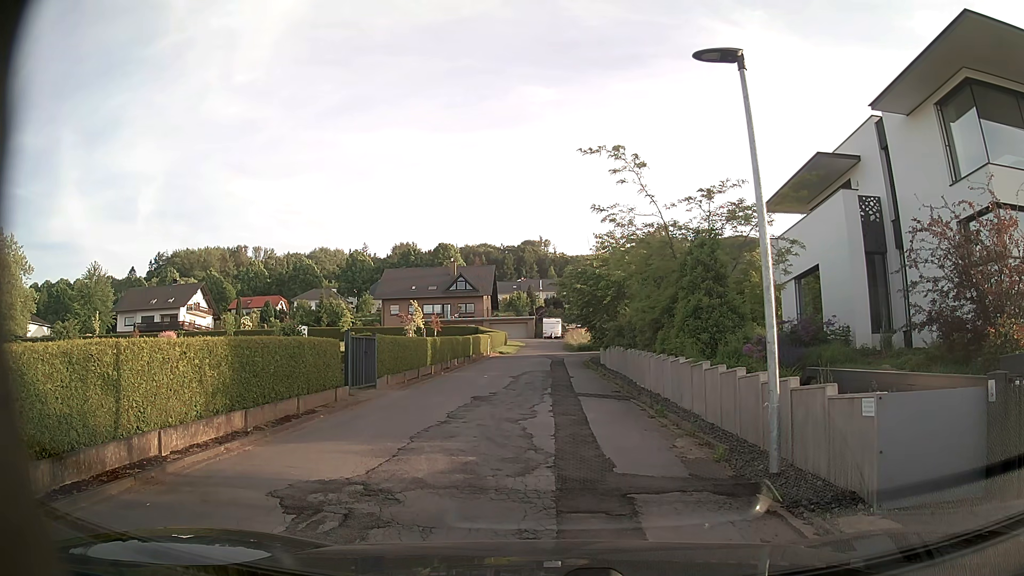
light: Day
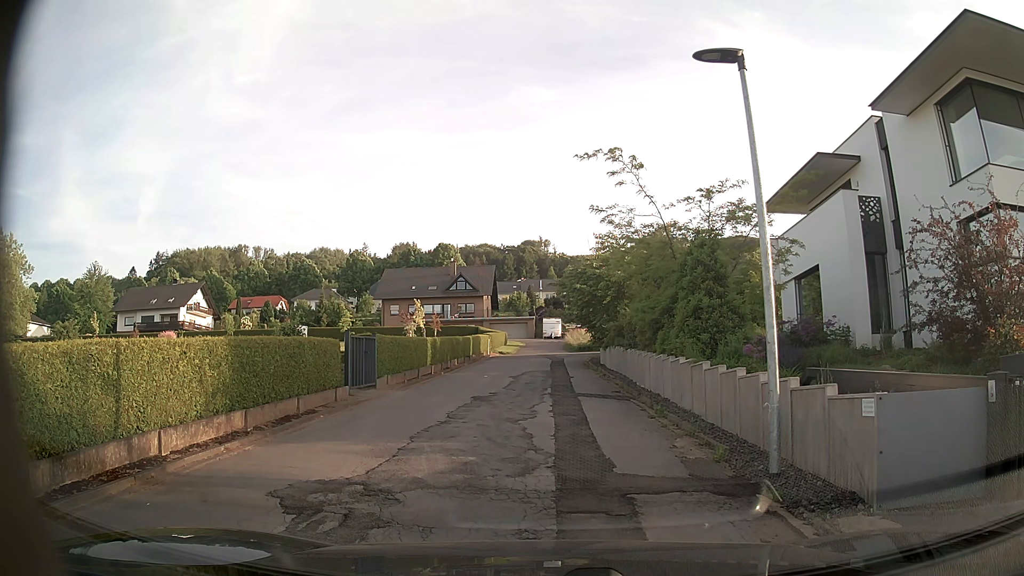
(0.0, 0.0) m; 0°
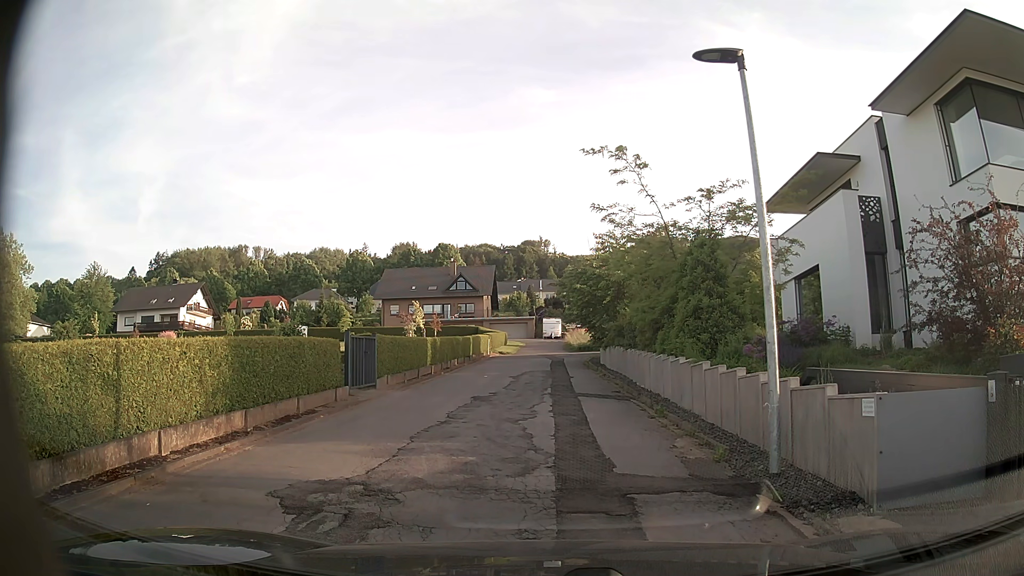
(0.0, 0.0) m; 0°
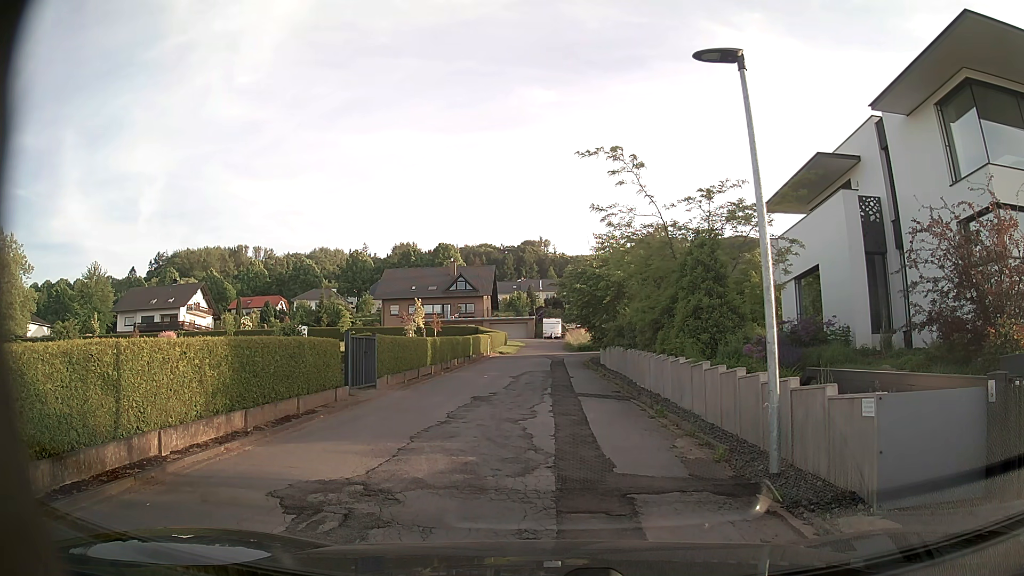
(0.0, 0.0) m; 0°
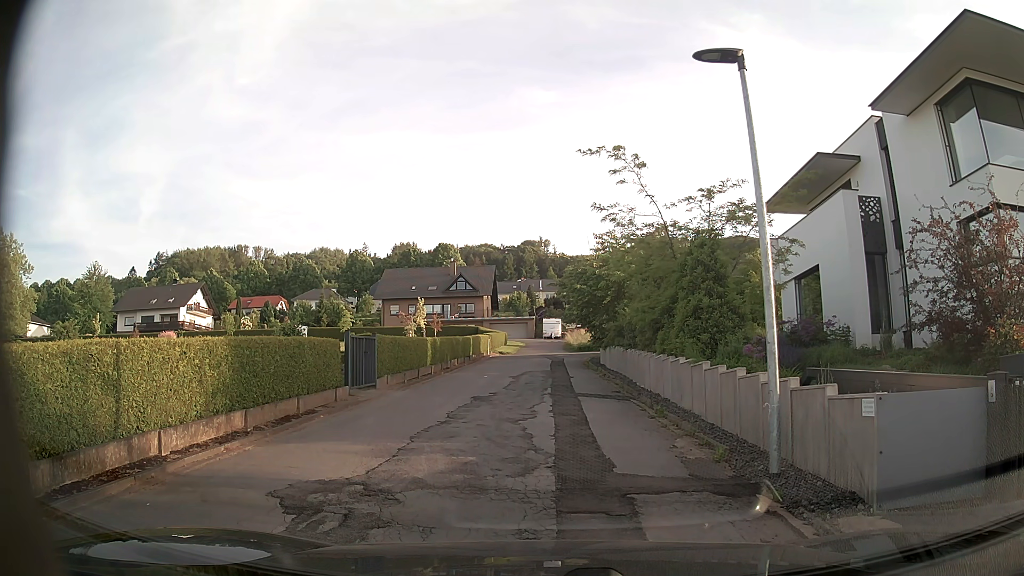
(0.0, 0.0) m; 0°
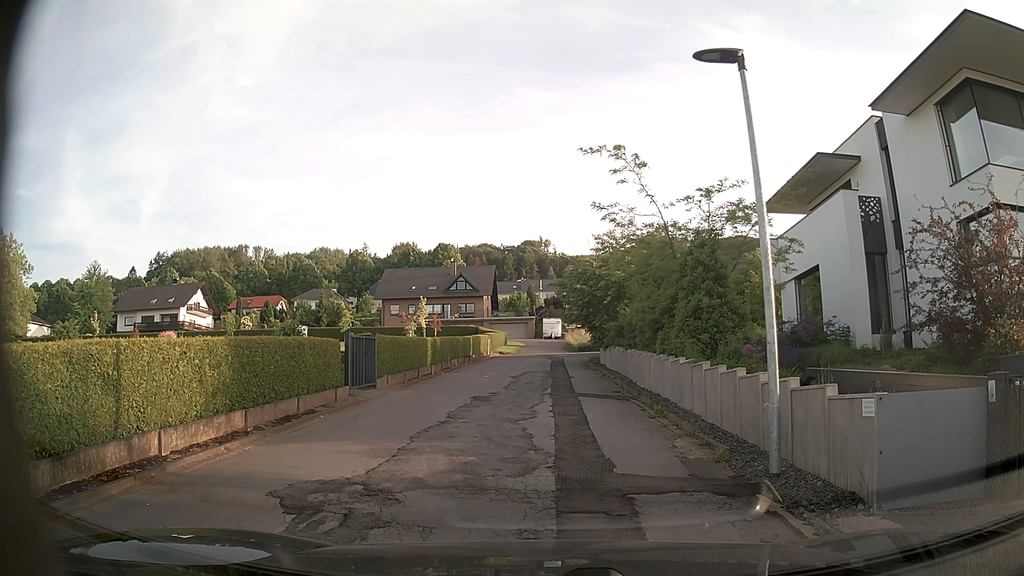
(0.0, 0.0) m; 0°
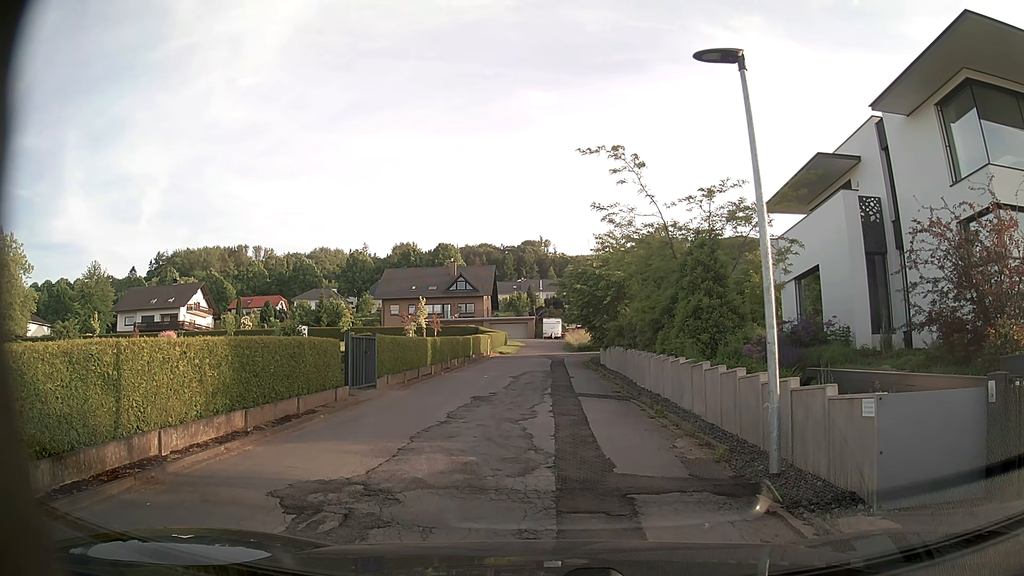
(0.0, 0.0) m; 0°
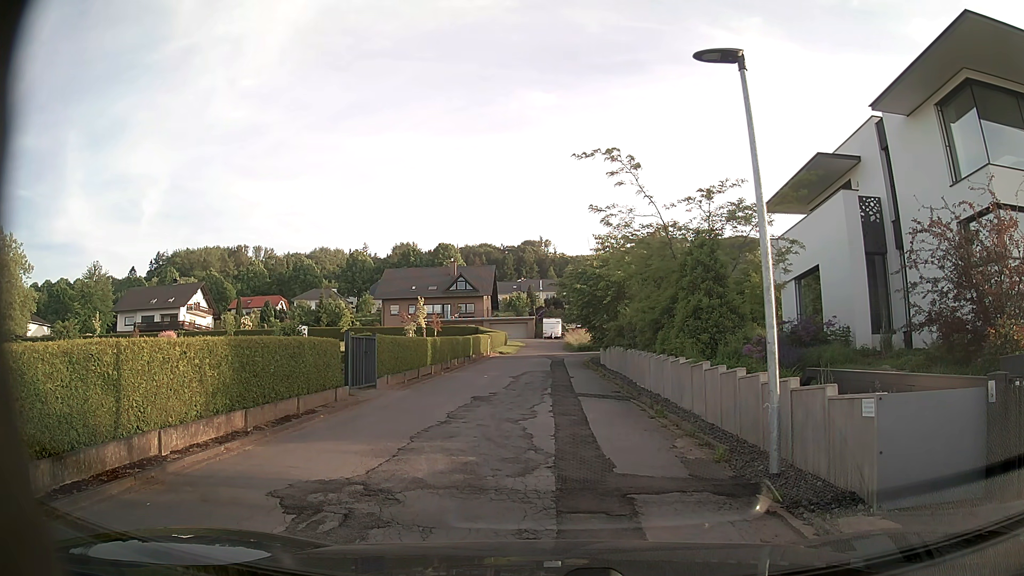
(0.0, 0.0) m; 0°
